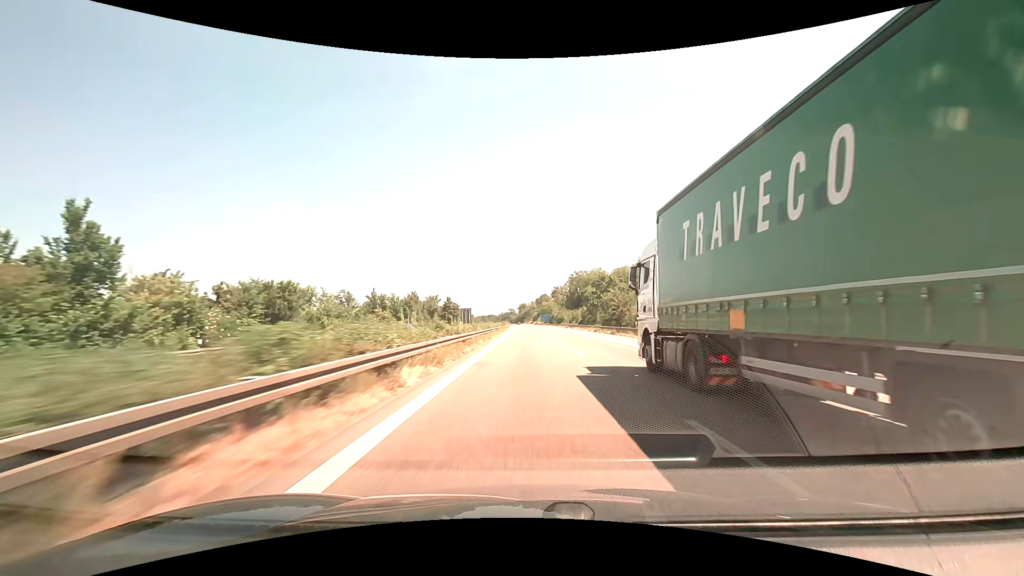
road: motorway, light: Day
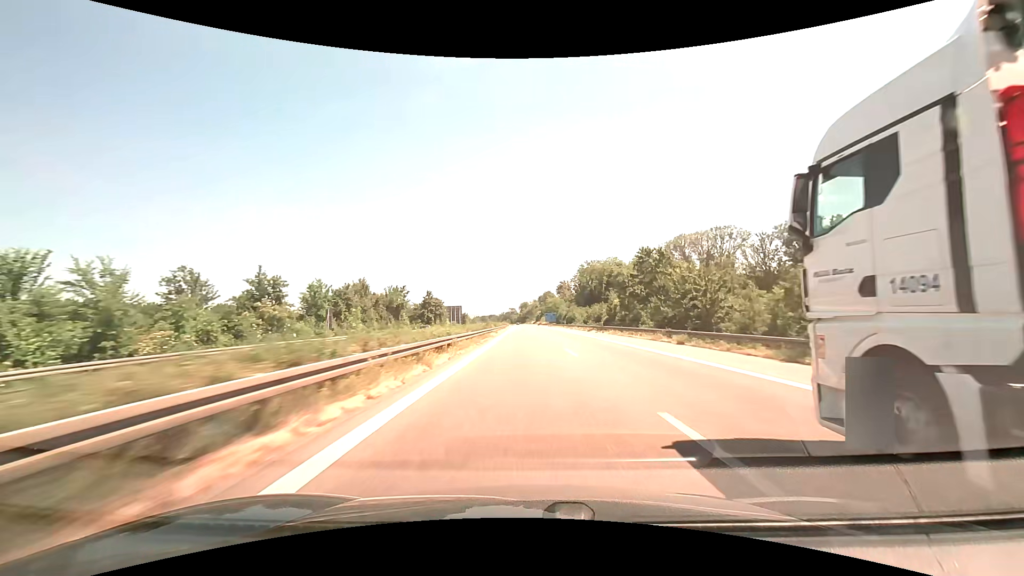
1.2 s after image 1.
(-0.1, +35.6) m; 0°
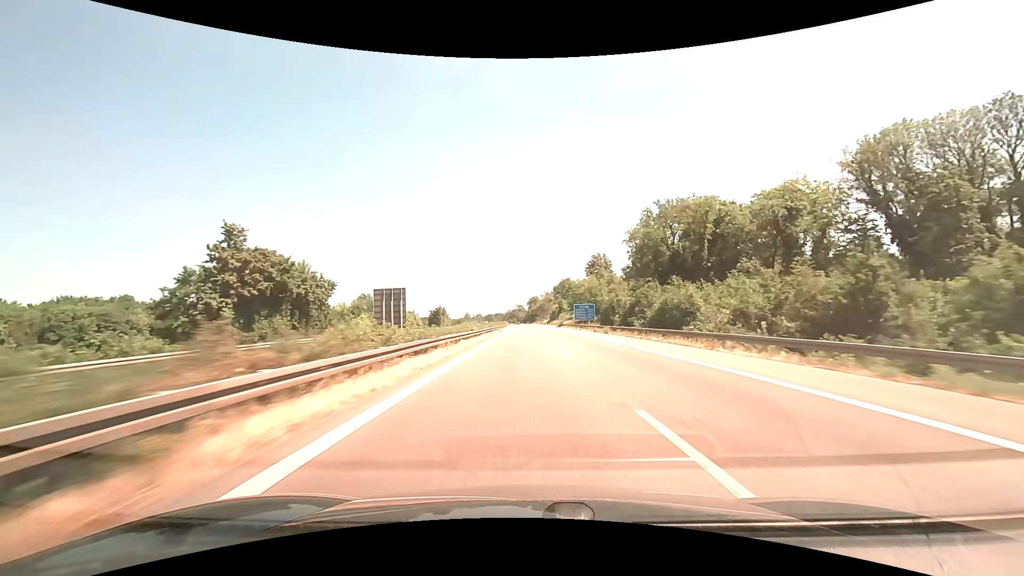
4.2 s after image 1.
(-0.7, +89.8) m; -1°
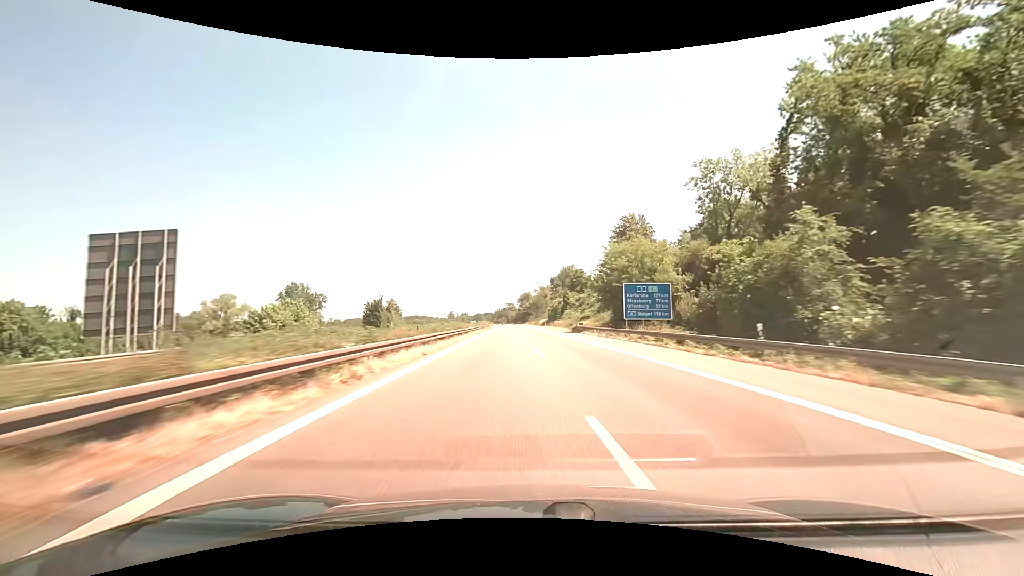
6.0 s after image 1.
(-0.1, +54.4) m; +1°
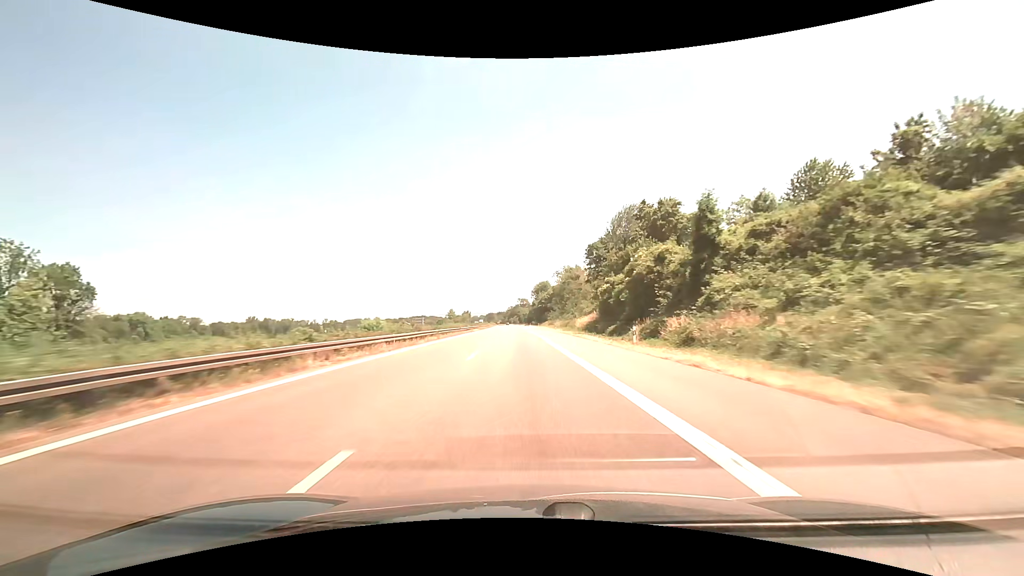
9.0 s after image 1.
(-0.5, +91.6) m; -2°
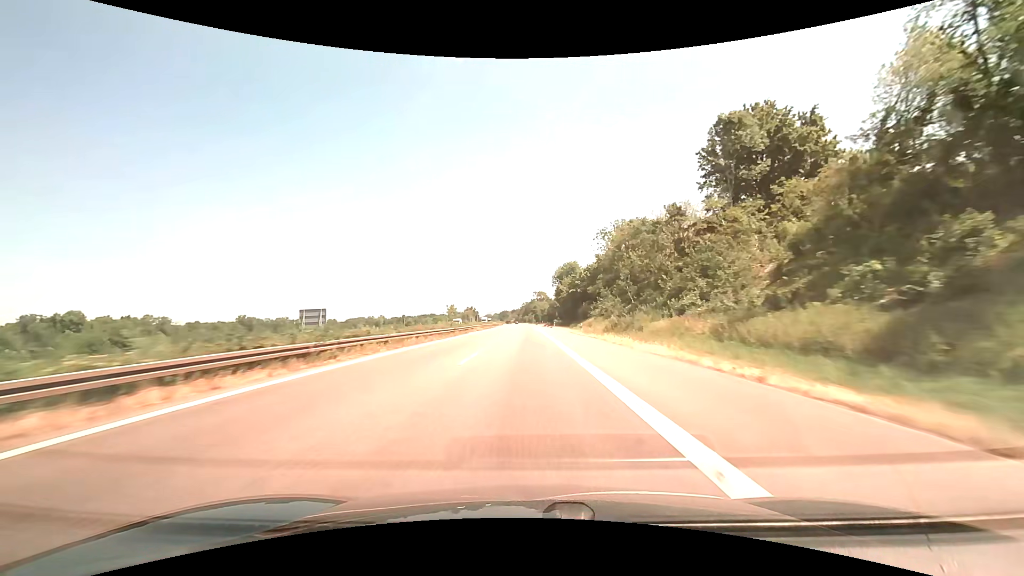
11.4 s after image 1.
(-1.4, +74.0) m; -2°
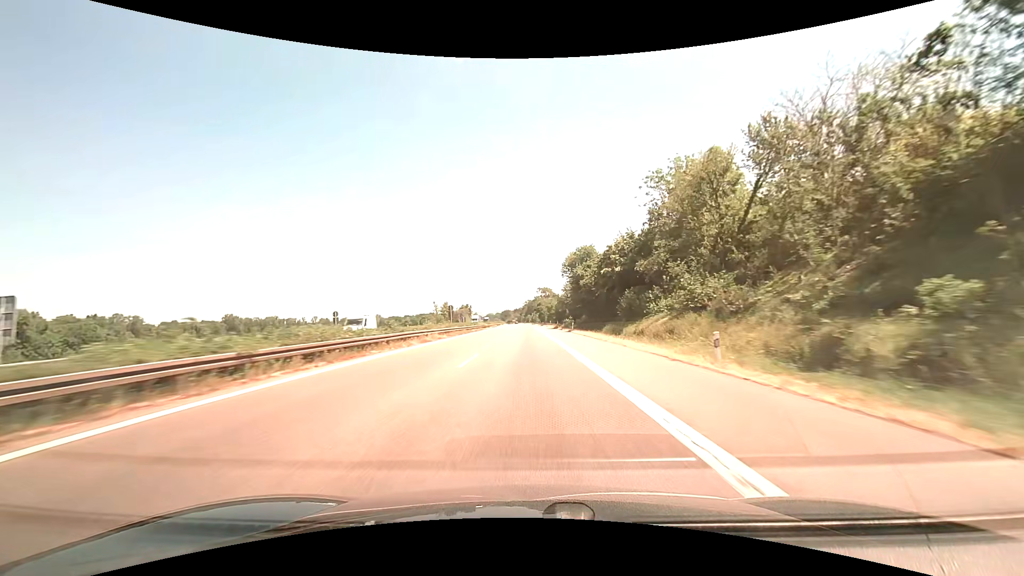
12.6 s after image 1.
(-0.1, +36.9) m; 0°
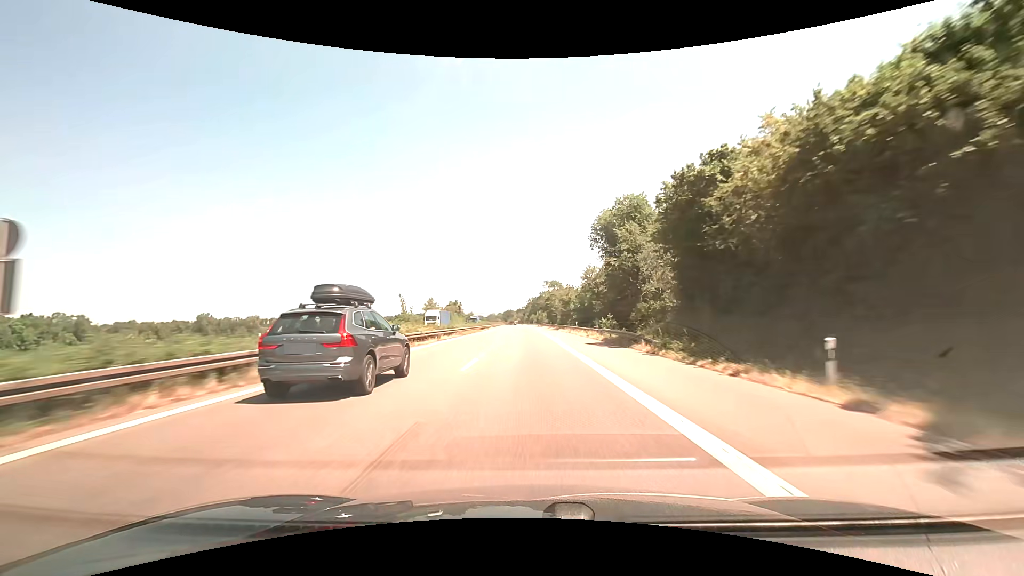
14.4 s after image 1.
(-0.4, +55.0) m; 0°
(0, +10) (0, +20) (0, +30) (0, +40) (0, +50) (0, +60) (0, +70) (0, +80) (0, +90) (0, +100) m
